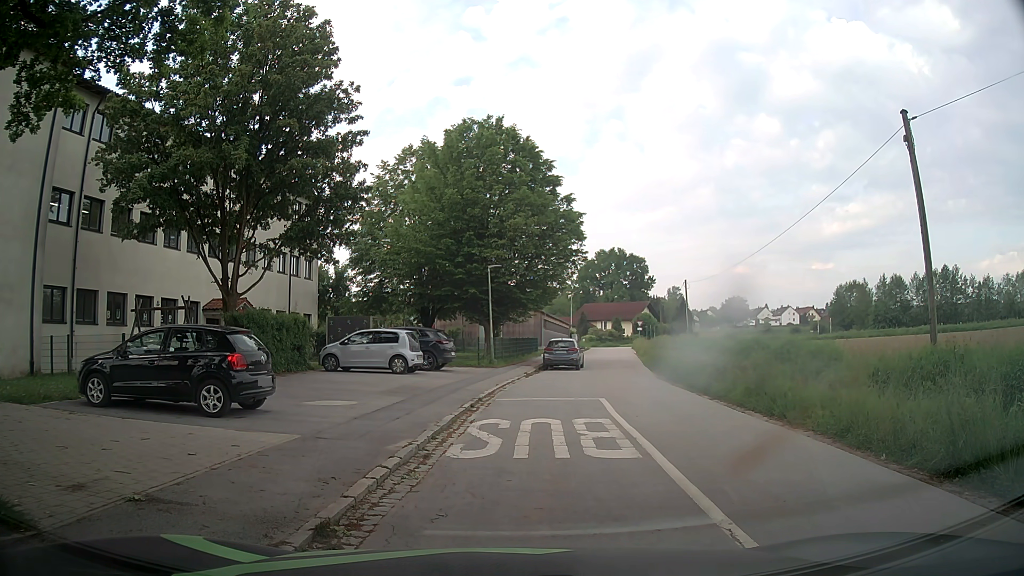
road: residential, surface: asphalt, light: Day
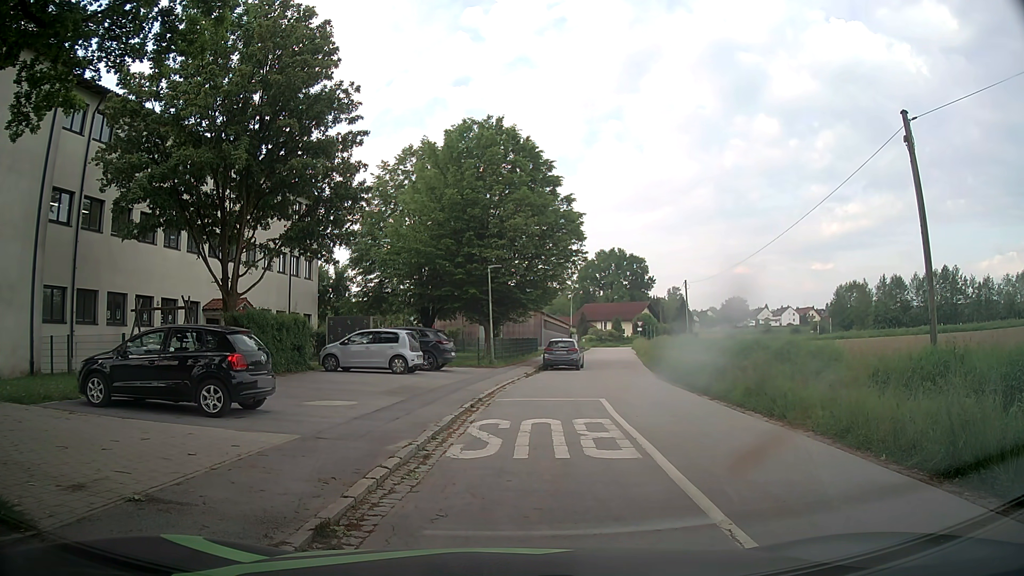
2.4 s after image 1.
(0.0, 0.0) m; 0°
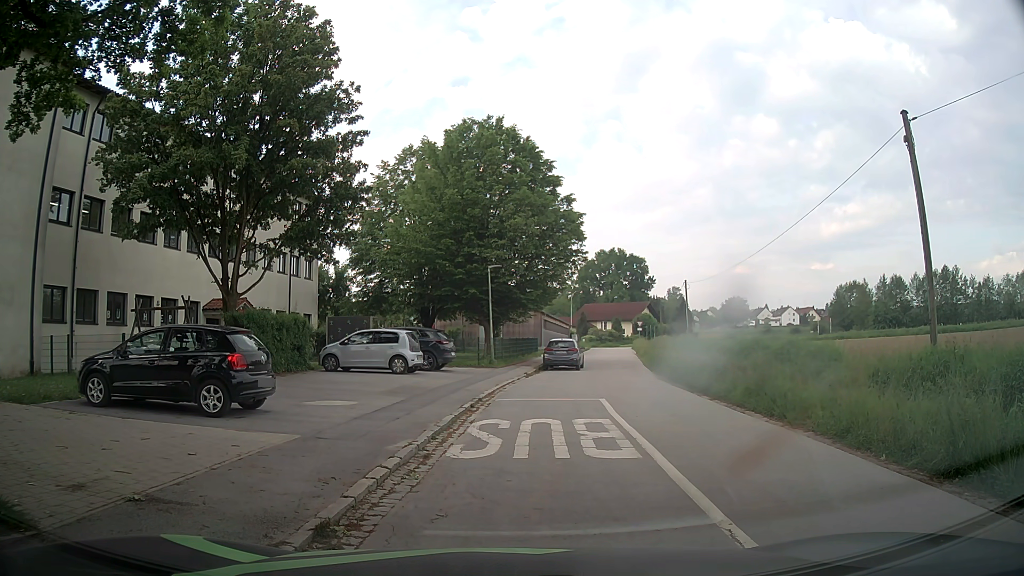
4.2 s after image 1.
(0.0, 0.0) m; 0°
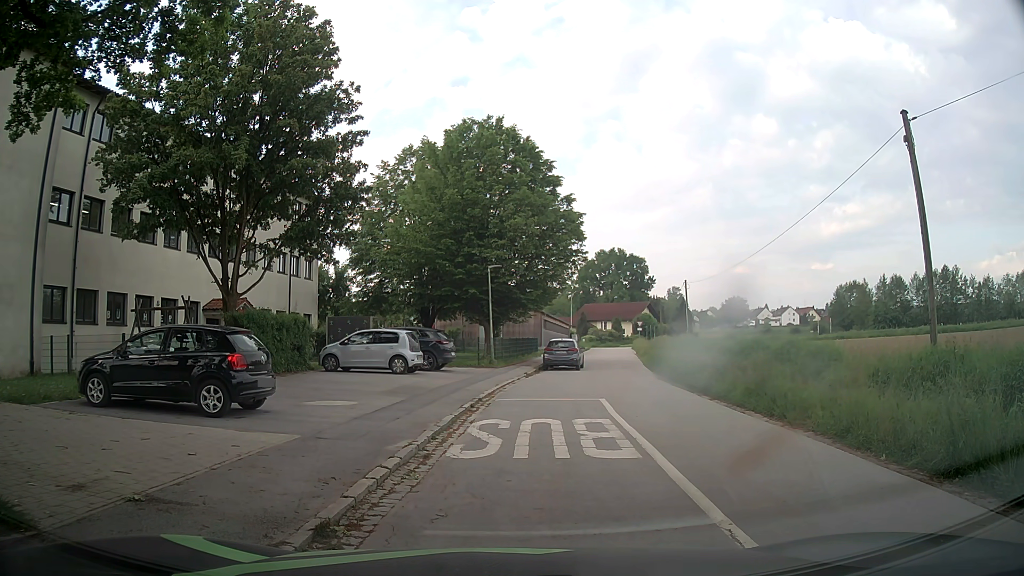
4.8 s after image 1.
(0.0, 0.0) m; 0°
